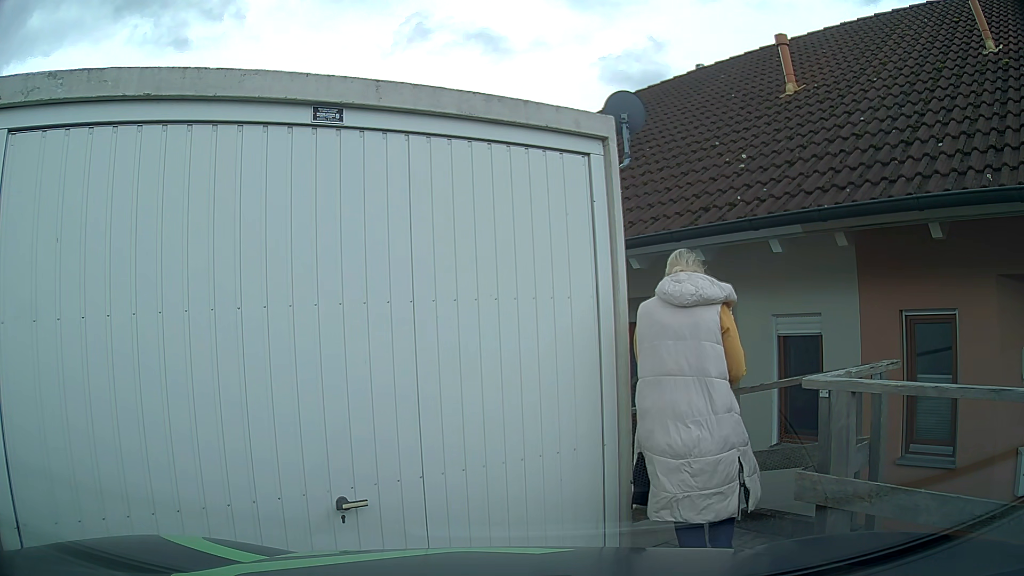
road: residential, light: Day
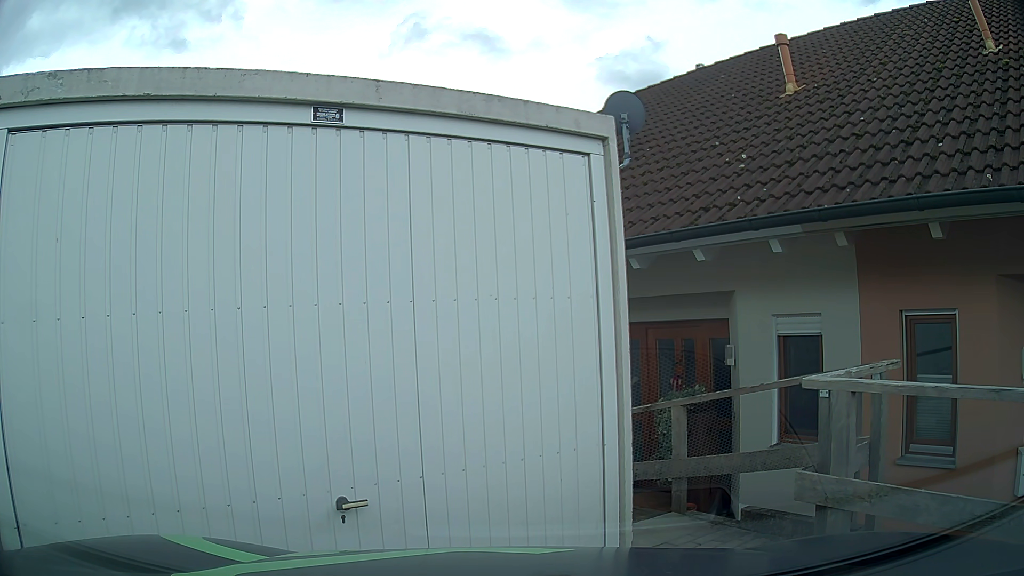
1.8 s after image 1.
(0.0, 0.0) m; 0°
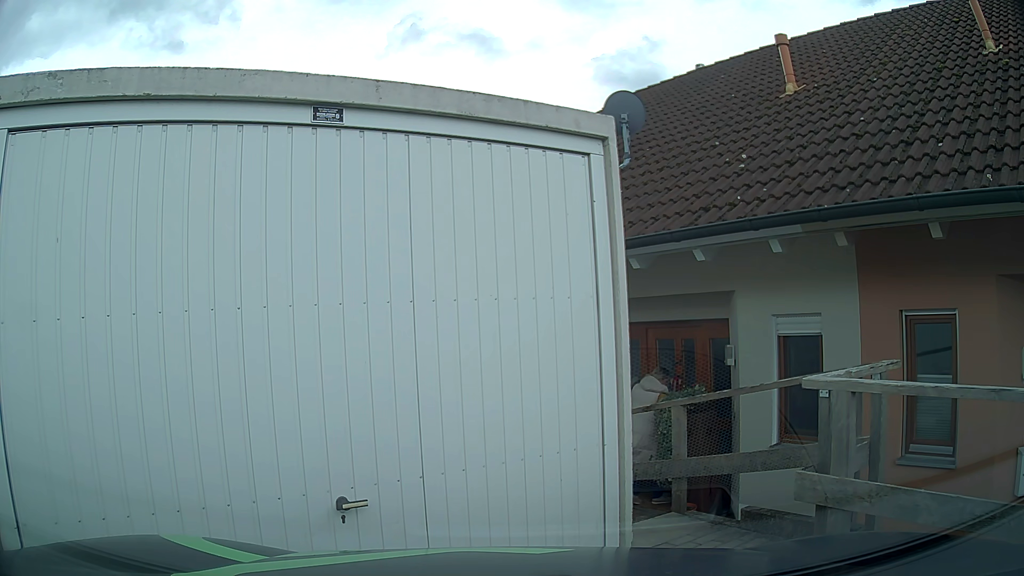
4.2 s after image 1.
(0.0, 0.0) m; 0°
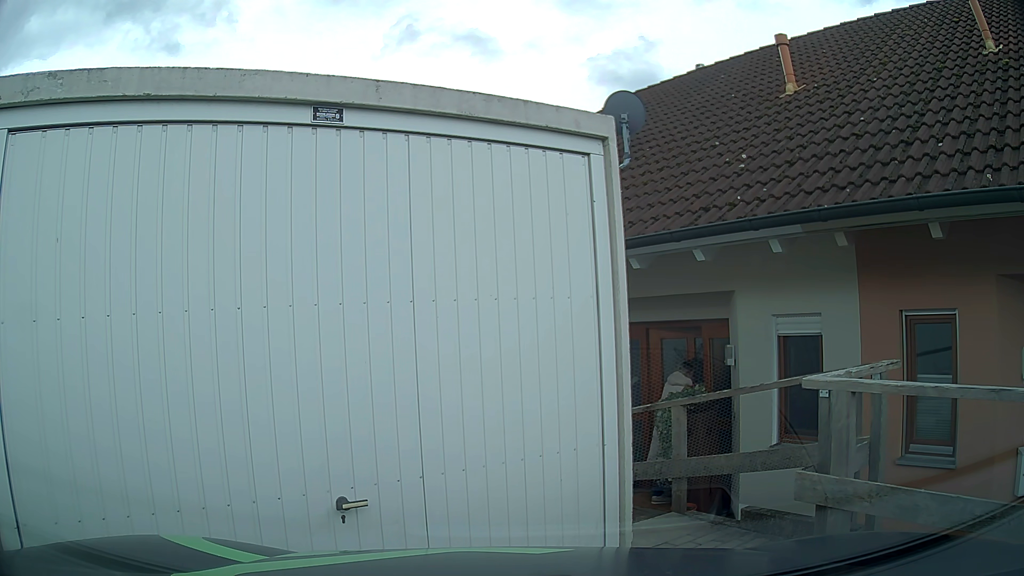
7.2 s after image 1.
(0.0, 0.0) m; 0°
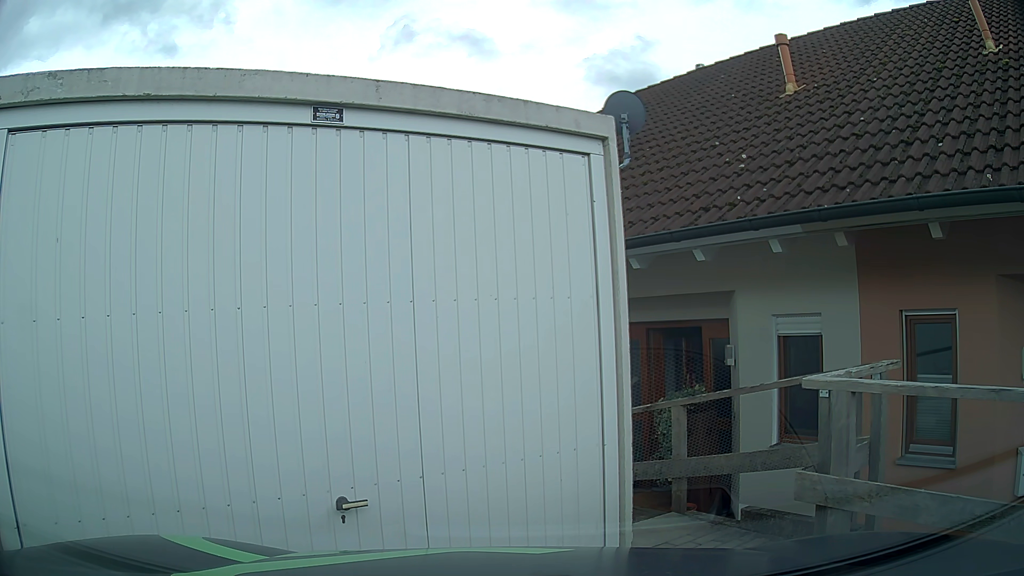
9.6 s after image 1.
(0.0, 0.0) m; 0°
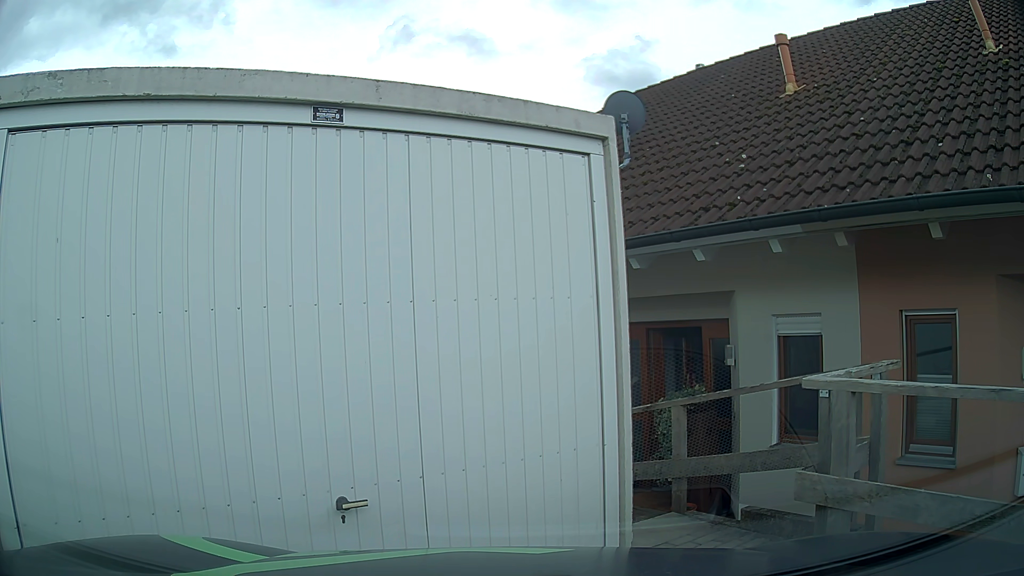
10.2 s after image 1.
(0.0, 0.0) m; 0°
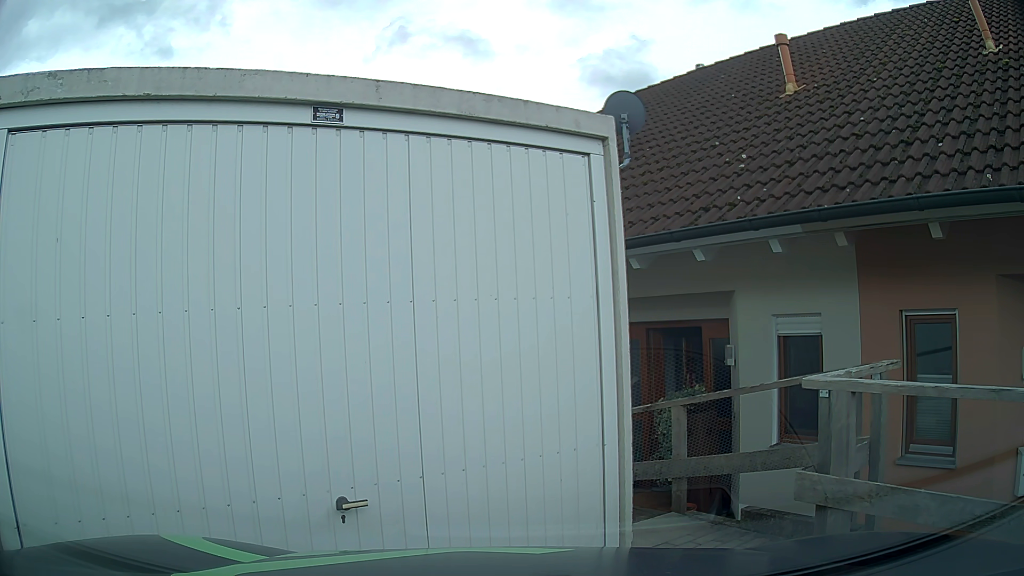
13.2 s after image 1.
(0.0, 0.0) m; 0°
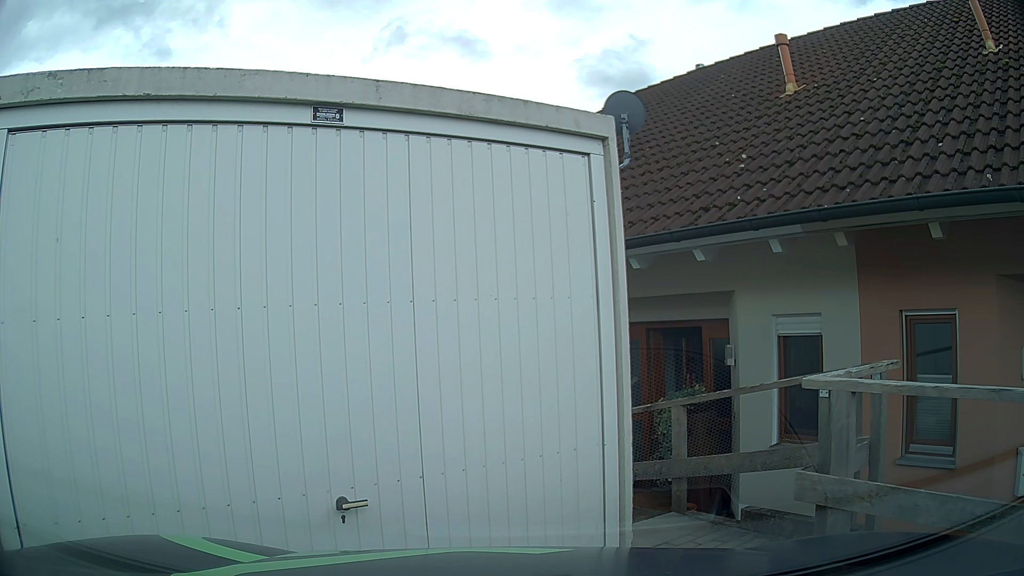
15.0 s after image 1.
(0.0, 0.0) m; 0°
